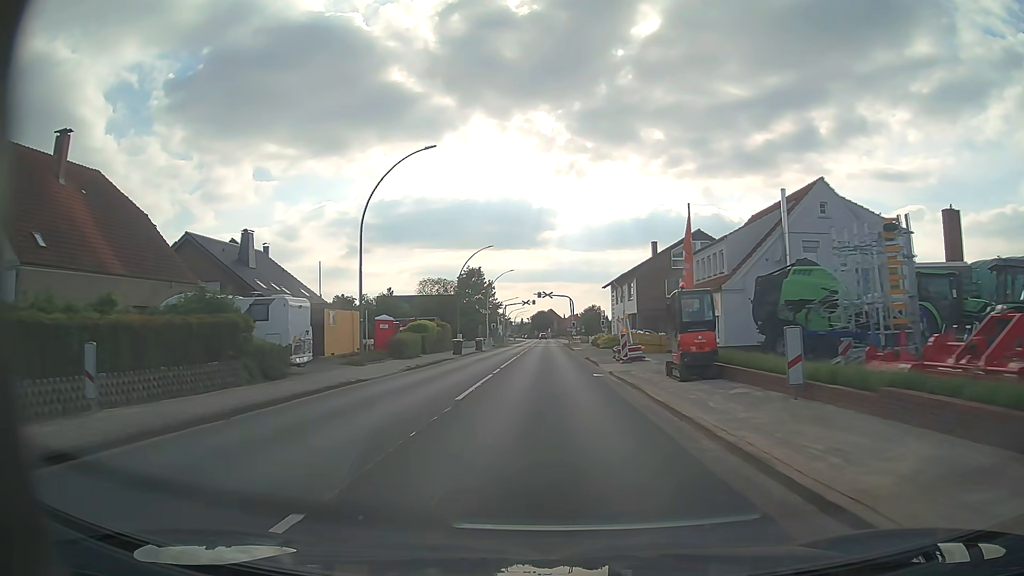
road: primary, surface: asphalt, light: Day
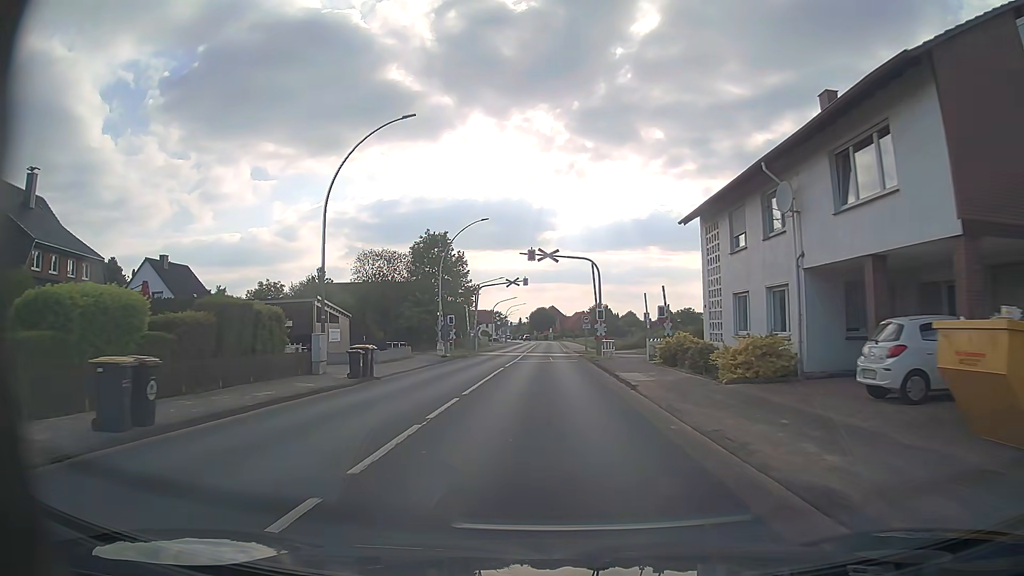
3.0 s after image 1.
(0.0, +39.7) m; 0°
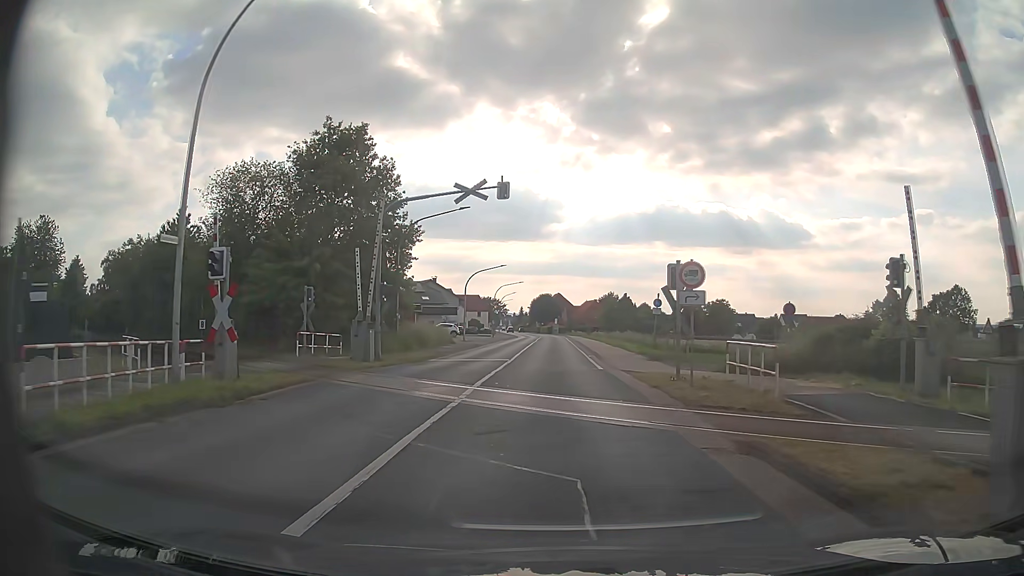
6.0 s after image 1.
(0.0, +36.2) m; -1°
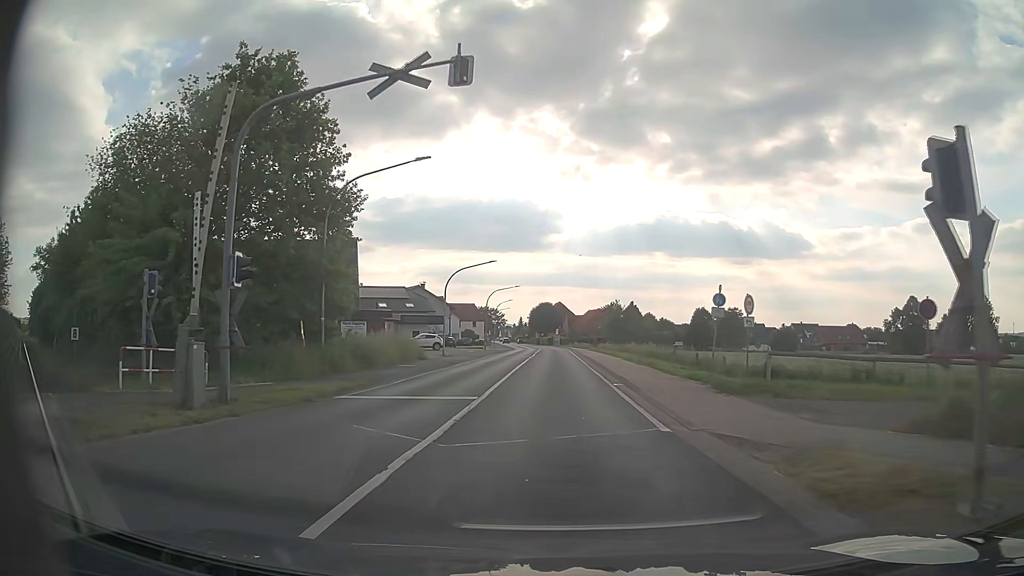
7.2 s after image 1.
(+0.1, +12.1) m; +1°
(0, +10) (0, +20) (0, +30) (0, +40) (0, +50) (0, +60) (-1, +70) (-1, +80) (-1, +90) (-2, +100) m
